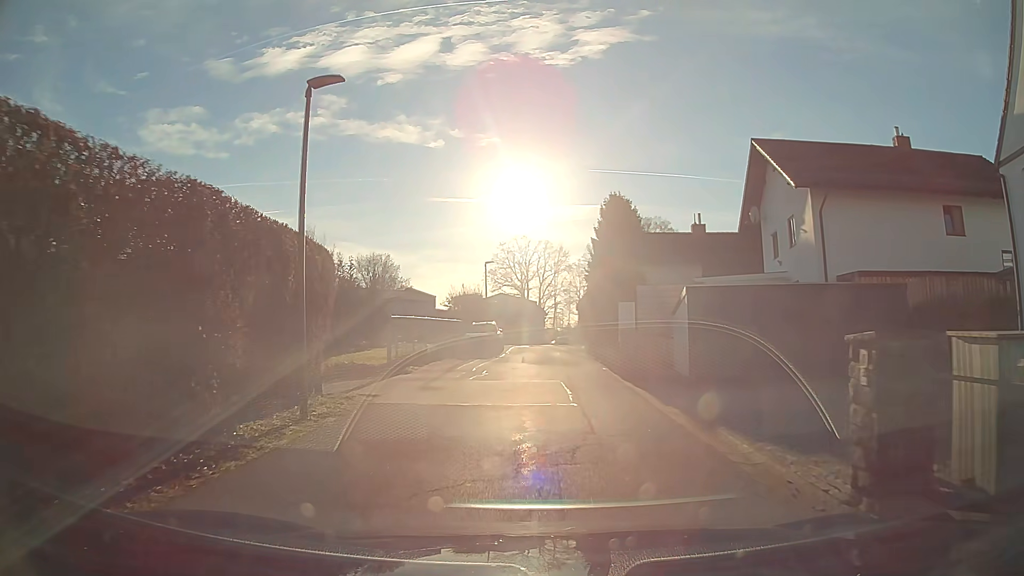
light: Day
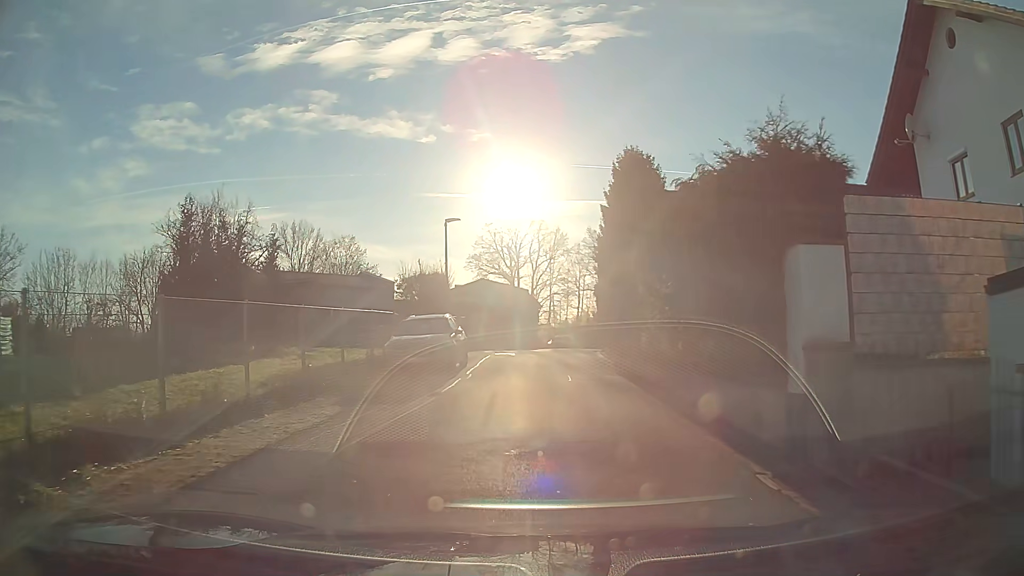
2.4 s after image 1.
(+0.1, +15.7) m; +1°
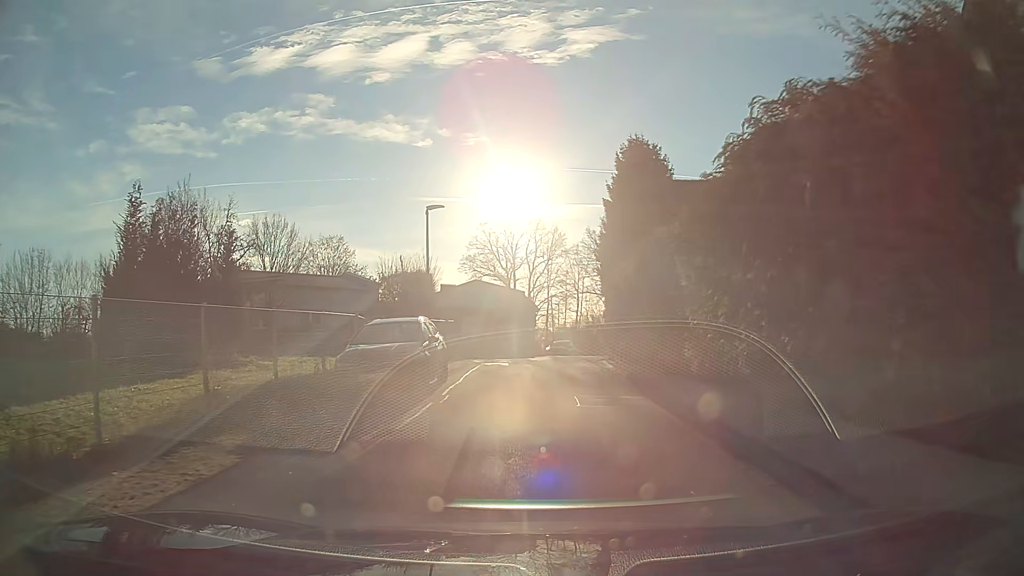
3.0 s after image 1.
(0.0, +3.9) m; 0°
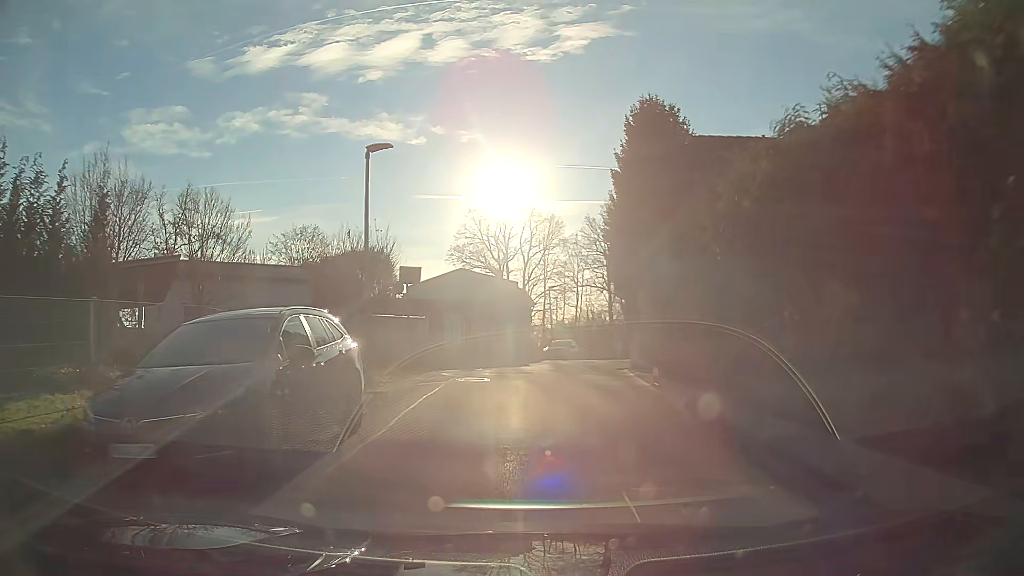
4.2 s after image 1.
(0.0, +7.6) m; 0°
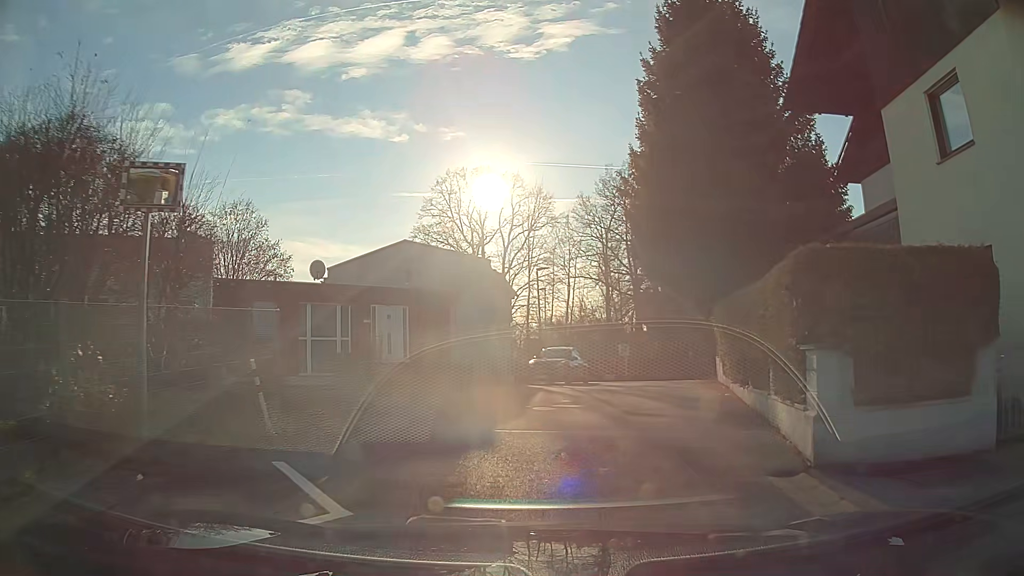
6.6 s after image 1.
(+0.1, +14.0) m; +3°
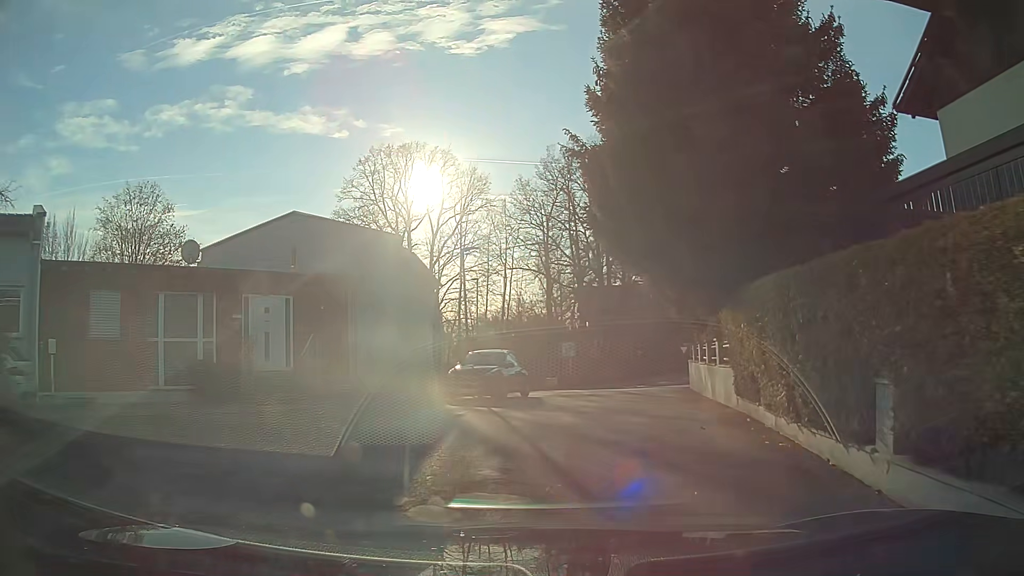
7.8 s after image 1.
(+0.3, +6.6) m; +5°
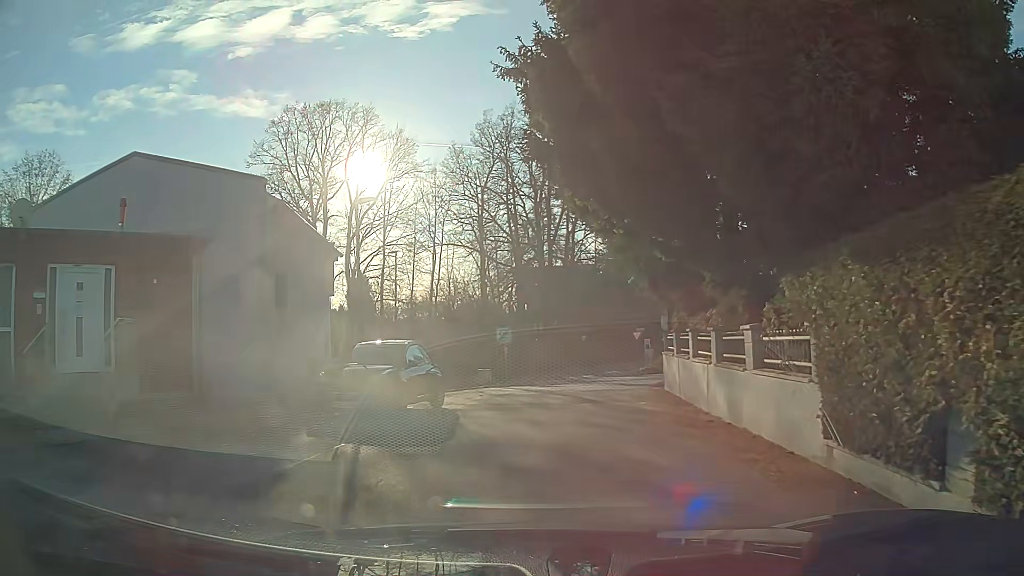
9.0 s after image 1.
(+0.2, +6.6) m; +4°
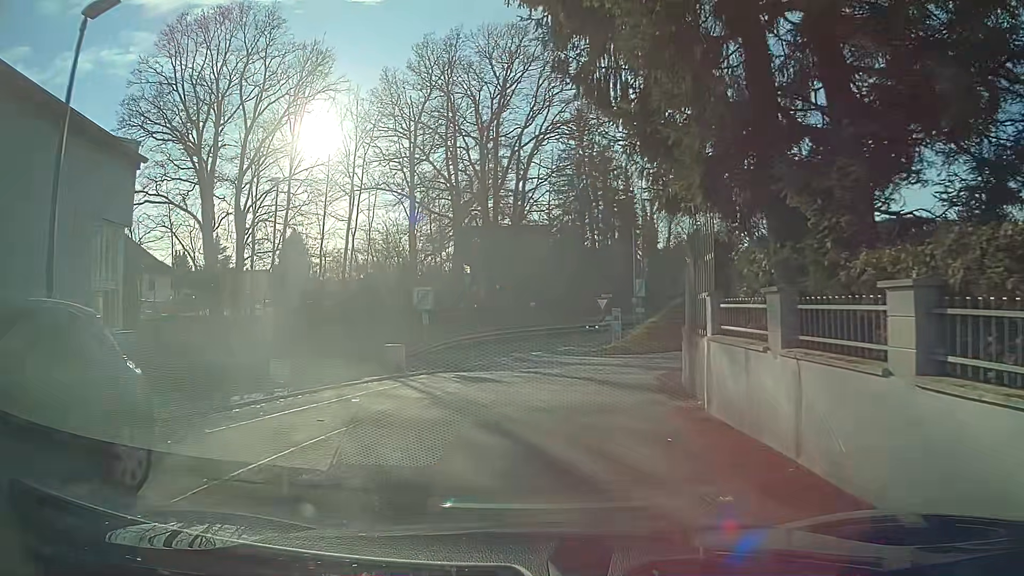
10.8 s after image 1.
(+0.4, +10.3) m; +5°
